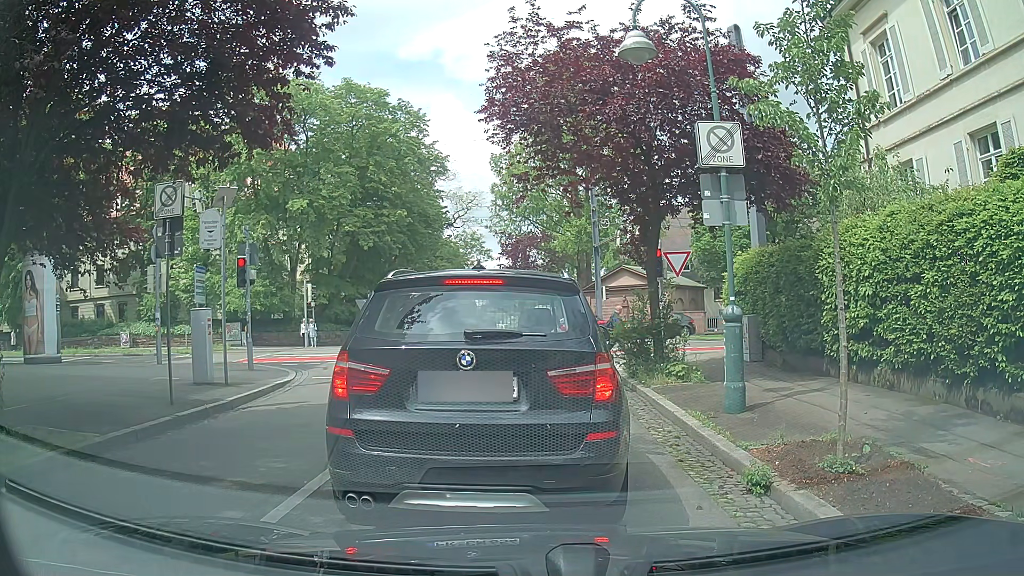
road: residential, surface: asphalt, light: Day
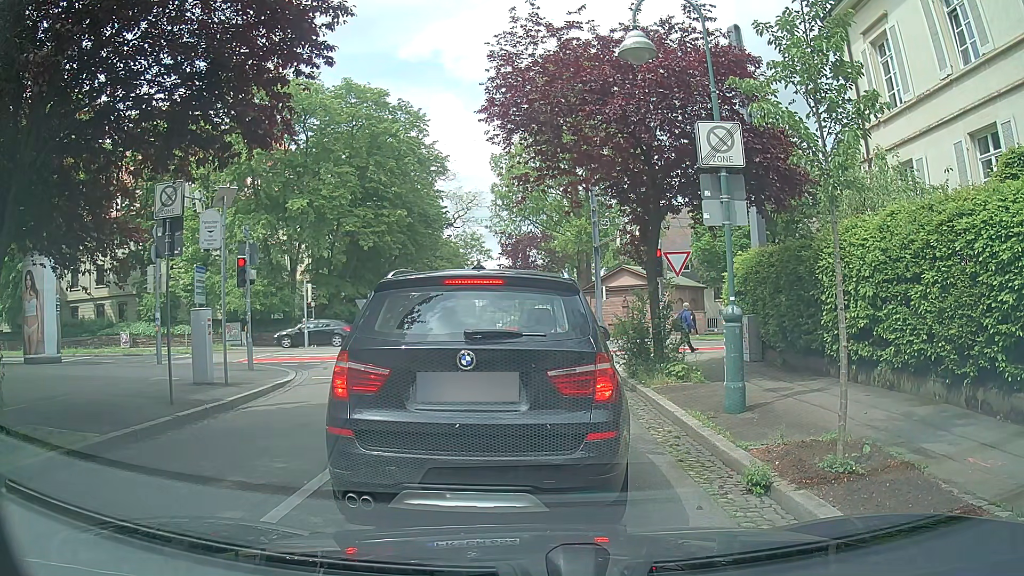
(0.0, 0.0) m; 0°
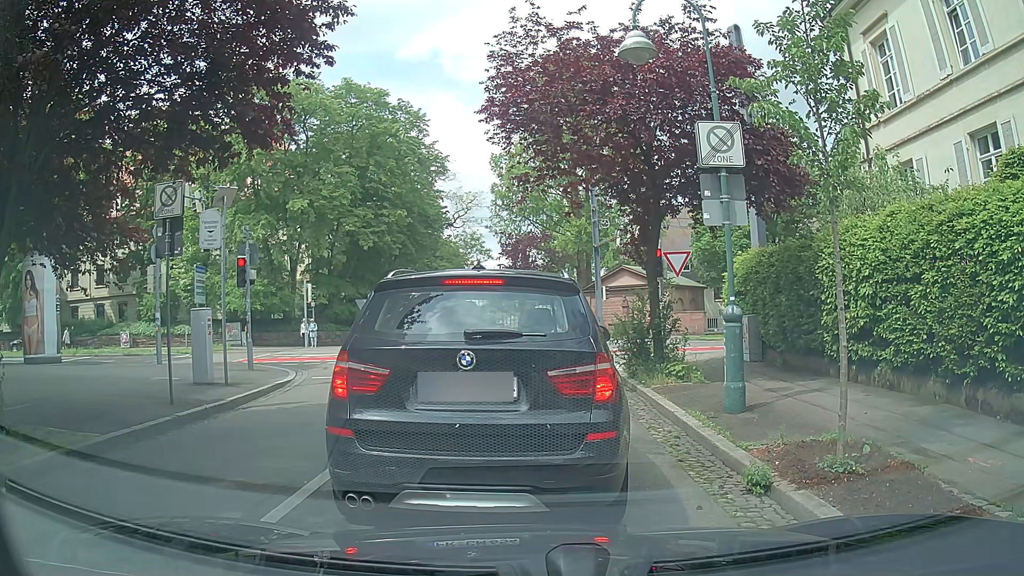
(0.0, 0.0) m; 0°
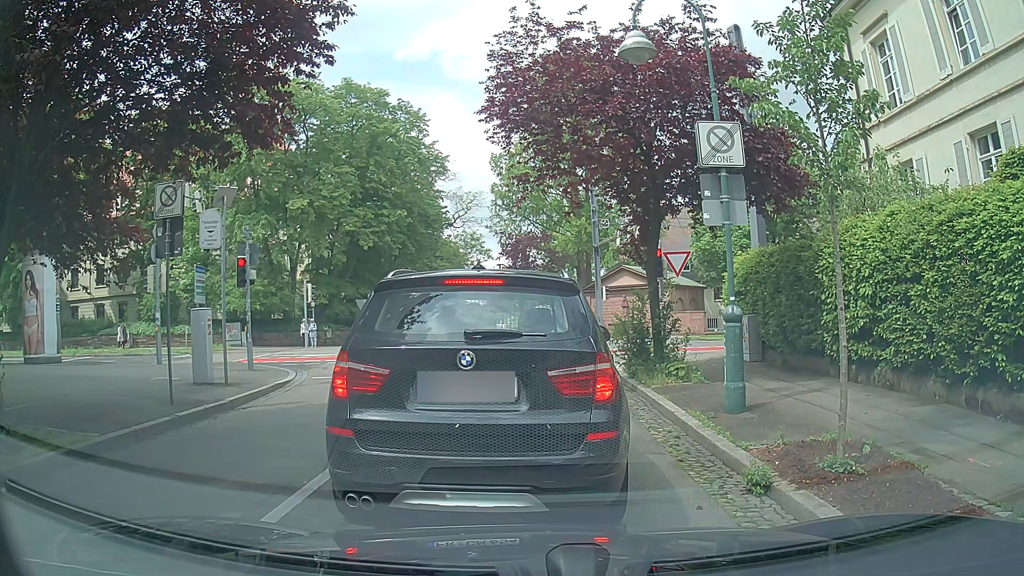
(0.0, 0.0) m; 0°
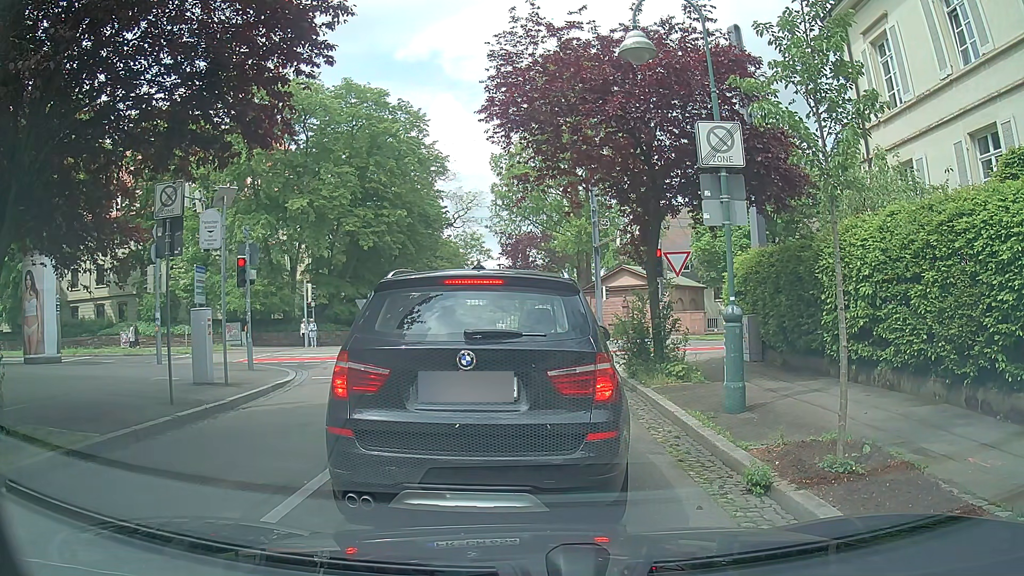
(0.0, 0.0) m; 0°
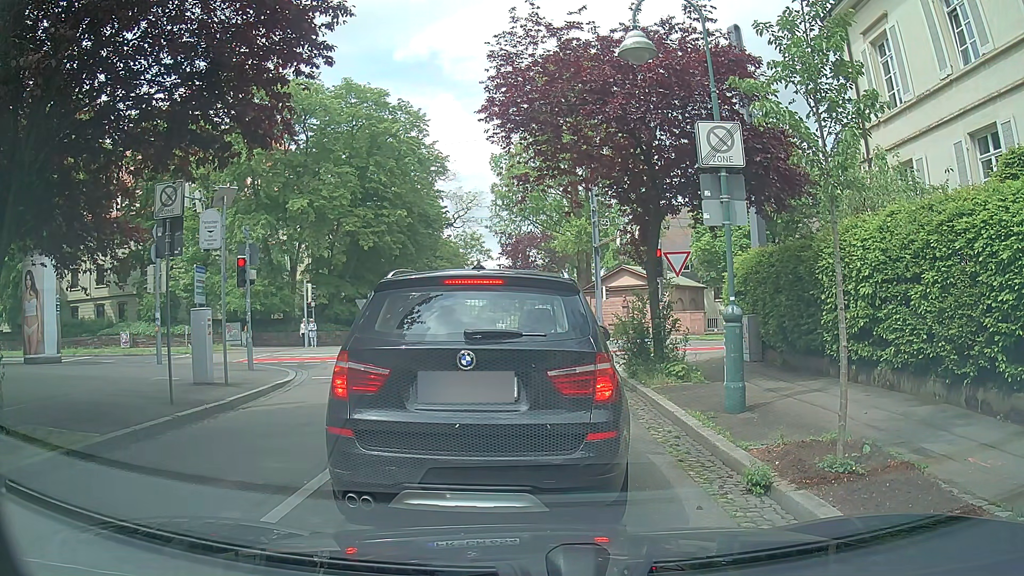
(0.0, 0.0) m; 0°
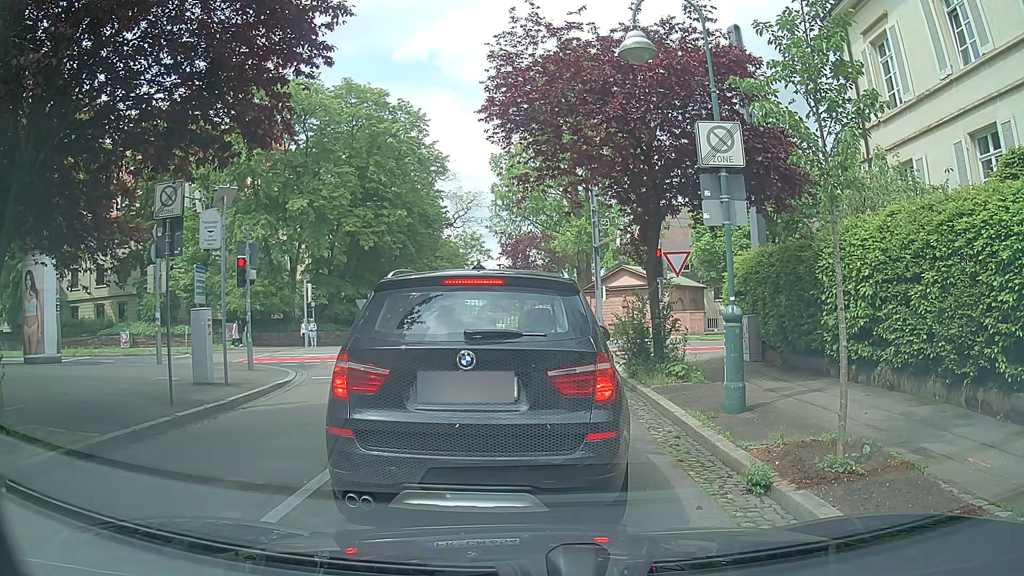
(0.0, 0.0) m; 0°
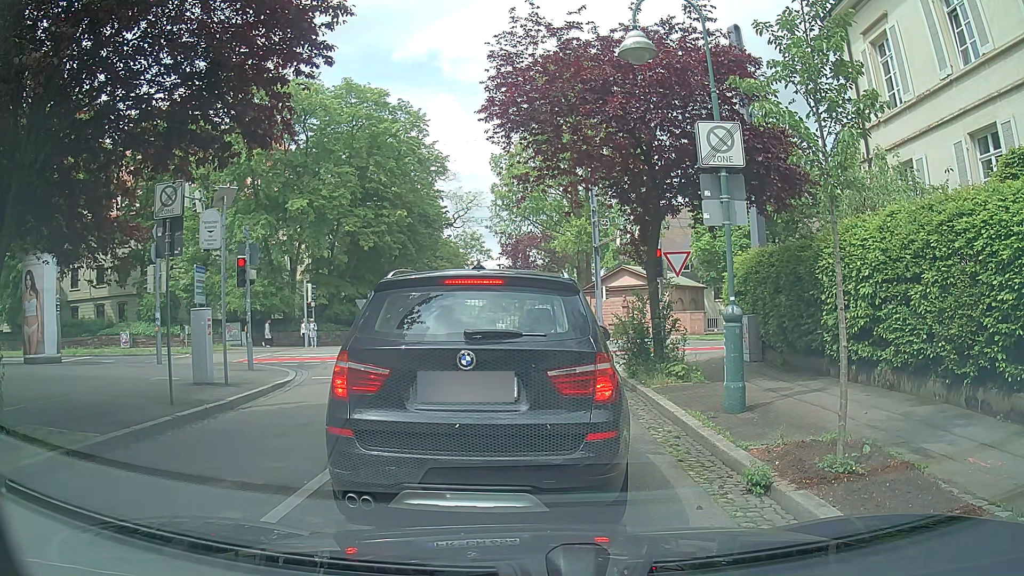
(0.0, 0.0) m; 0°
